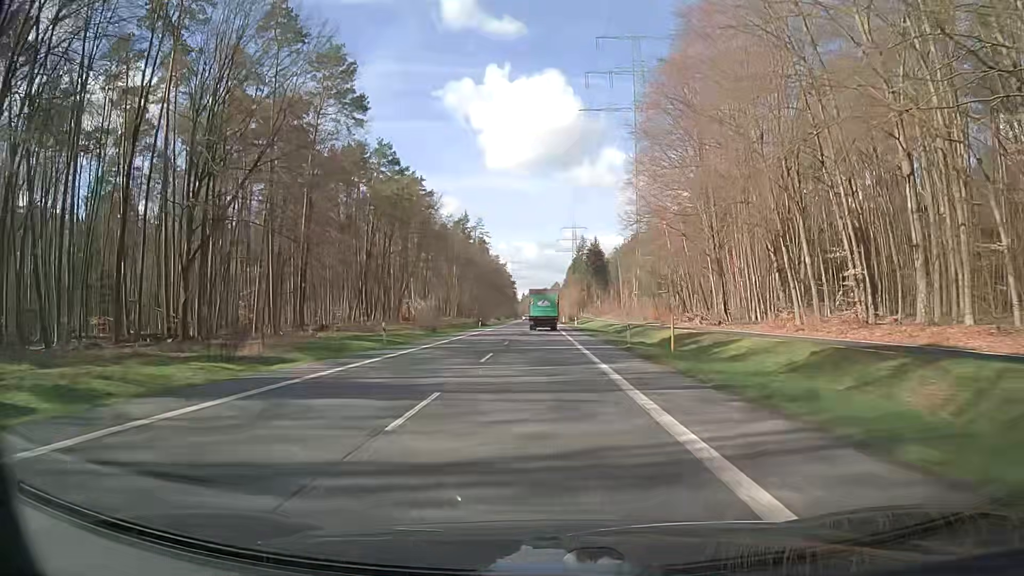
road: secondary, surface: asphalt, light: Day
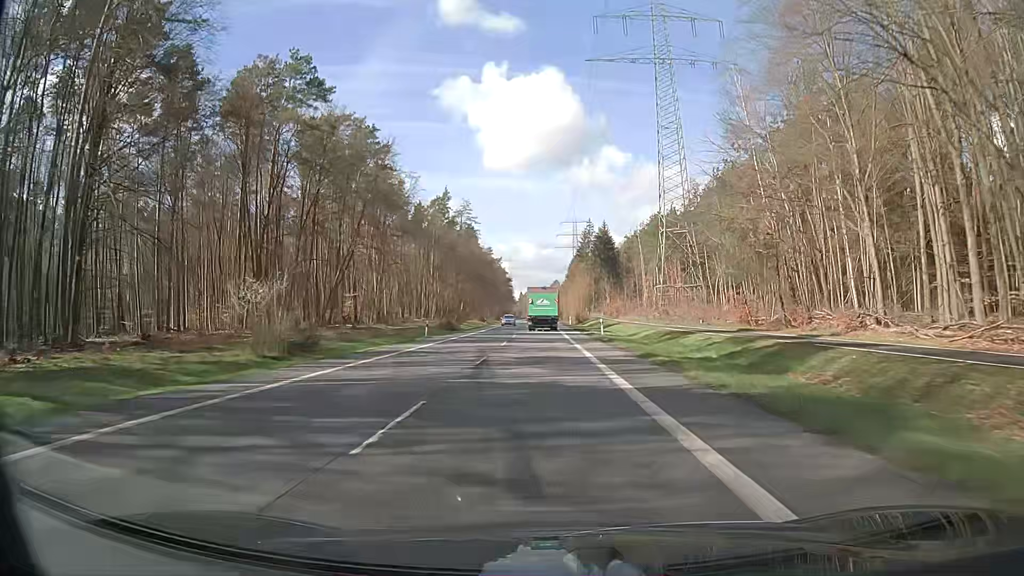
(+0.2, +37.5) m; 0°
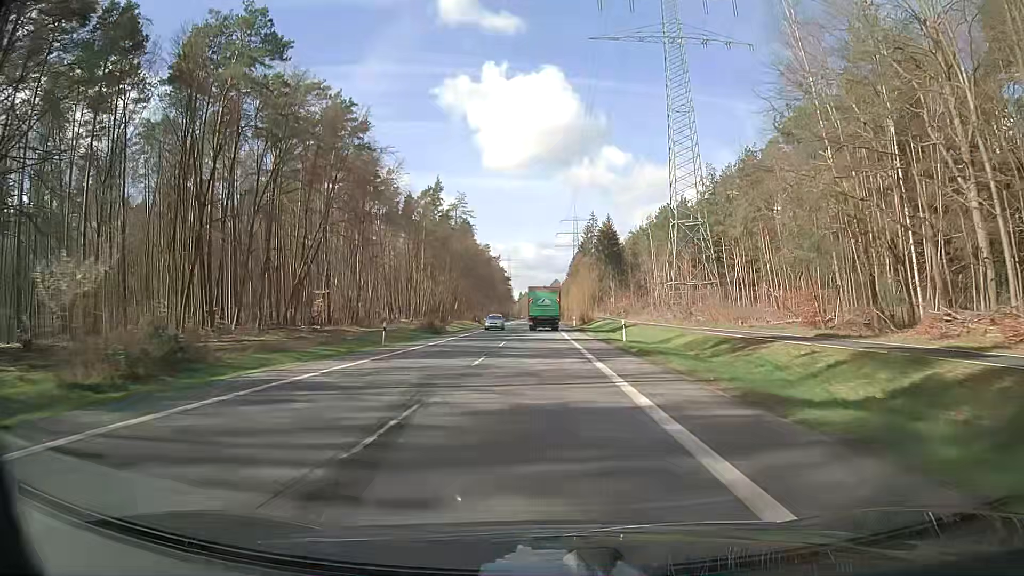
(0.0, +12.3) m; 0°
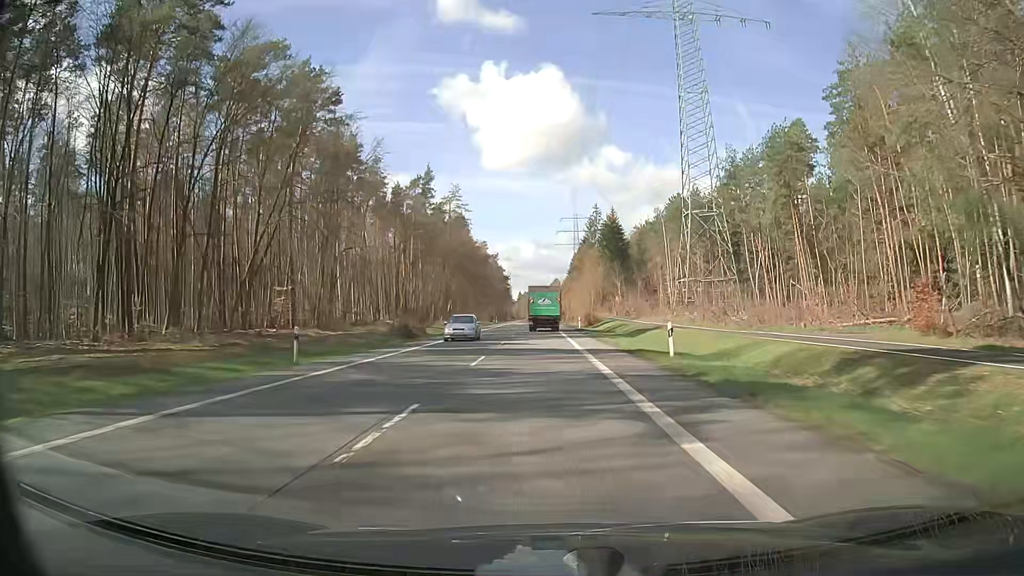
(0.0, +12.2) m; 0°
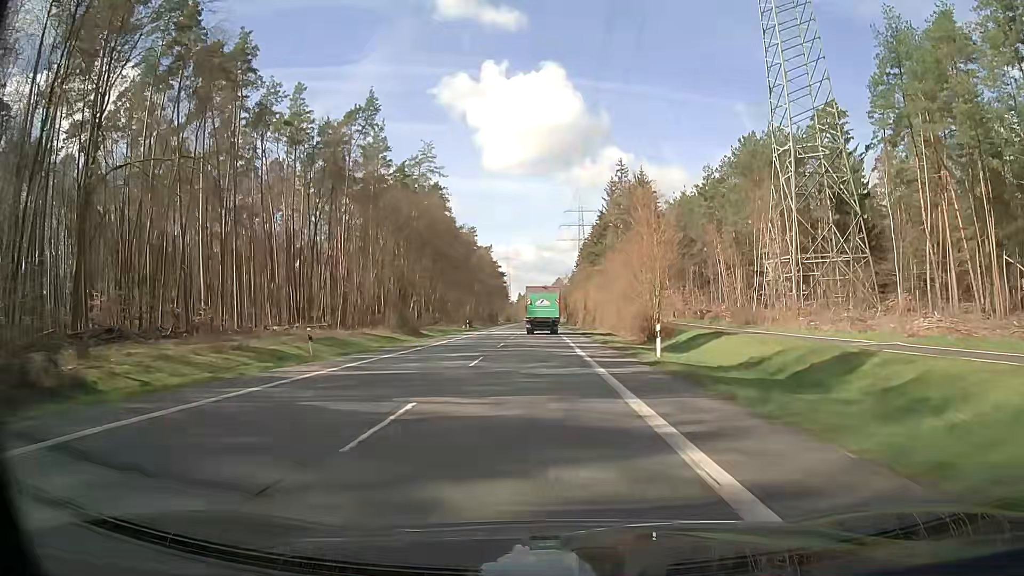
(0.0, +47.7) m; 0°
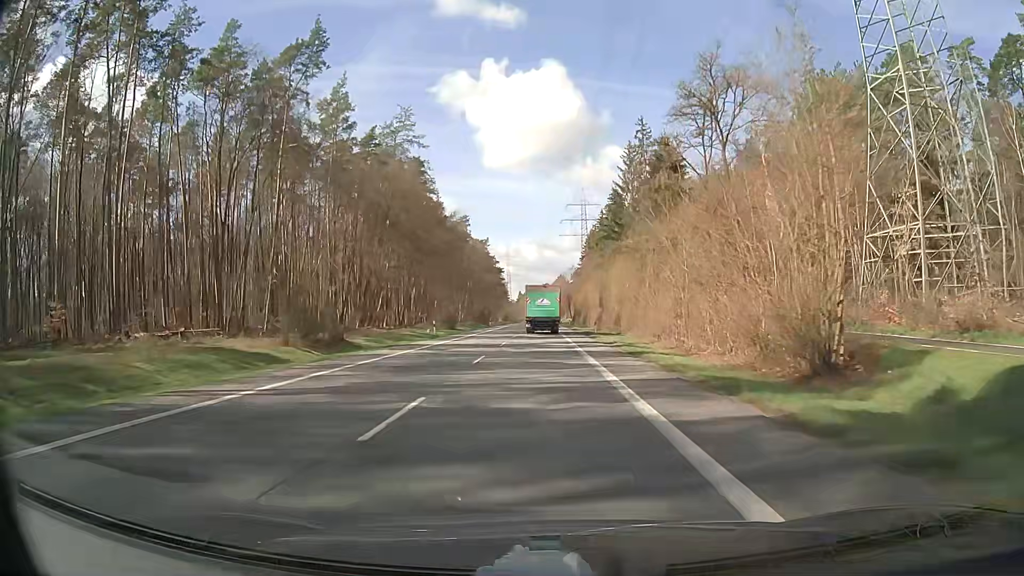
(0.0, +23.4) m; 0°
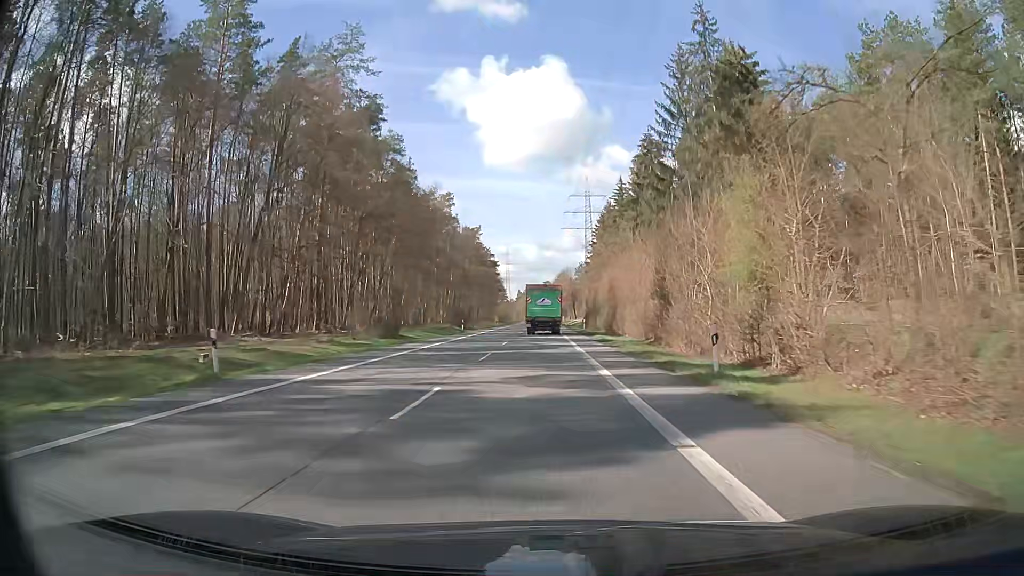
(-0.1, +34.7) m; 0°
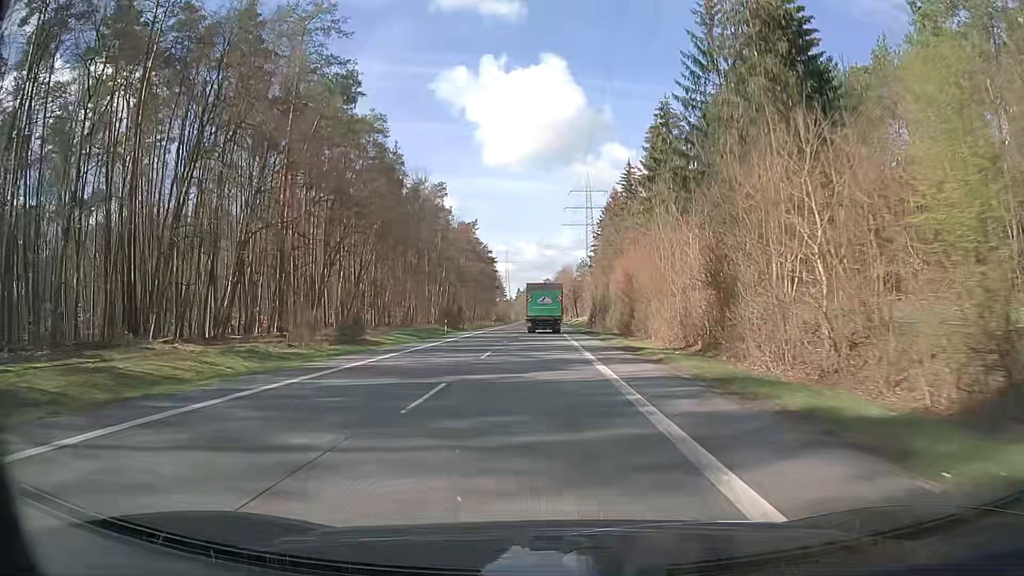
(0.0, +11.5) m; 0°
(0, +10) (0, +20) (0, +30) (0, +40) (0, +50) (0, +60) (0, +70) (0, +80) (0, +90) (0, +100) m
